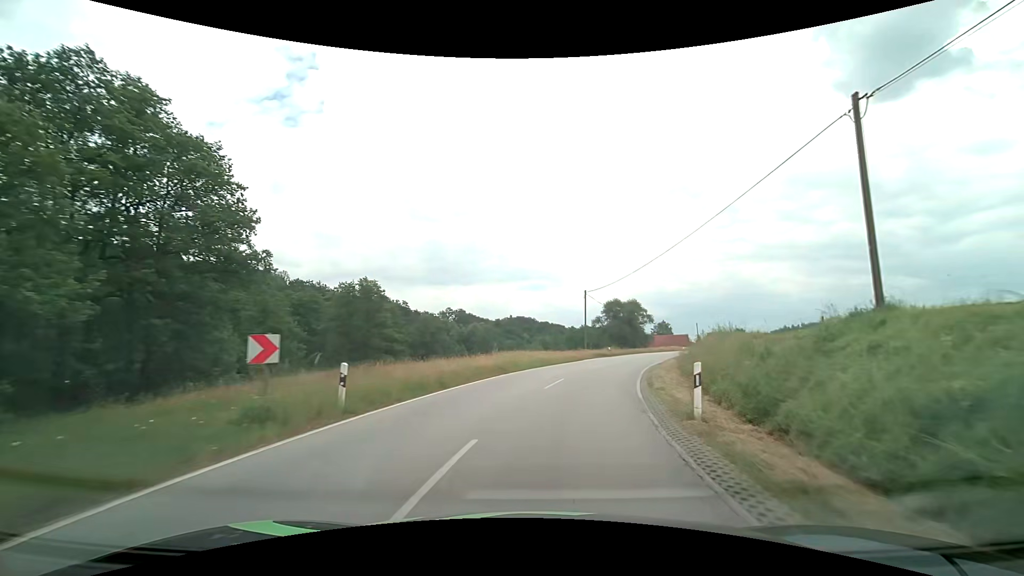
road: secondary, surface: asphalt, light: Day
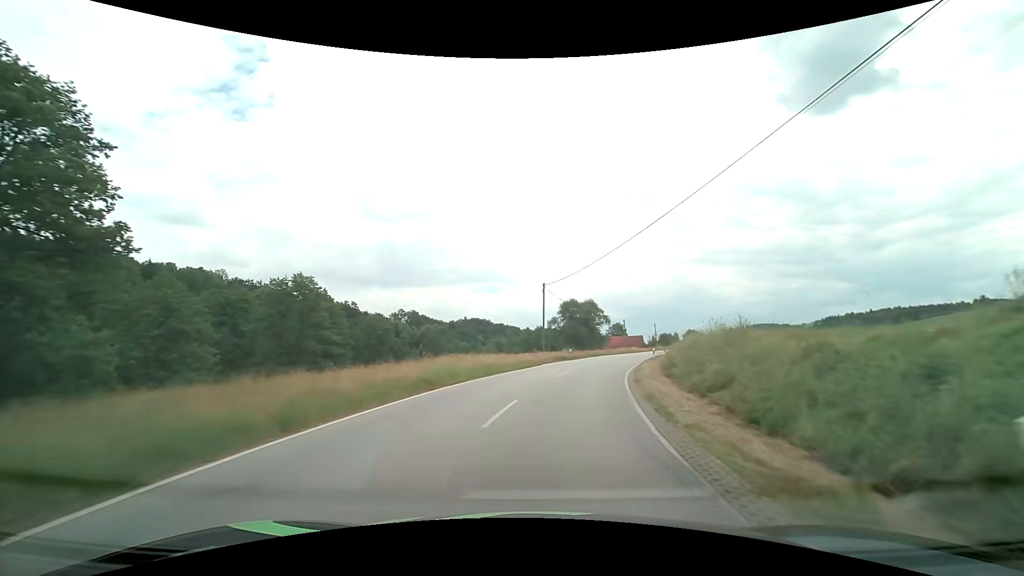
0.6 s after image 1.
(+0.3, +7.1) m; +5°
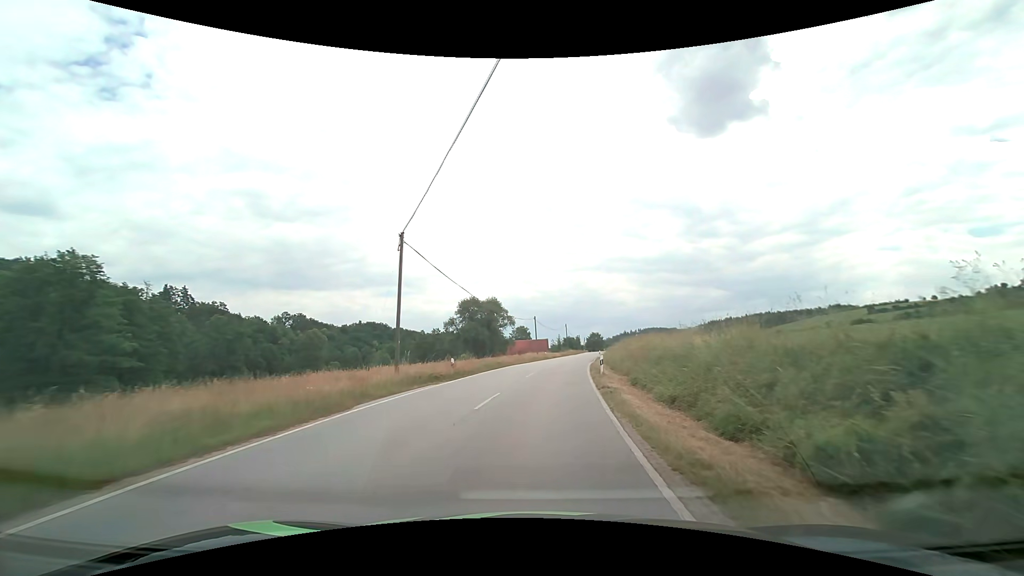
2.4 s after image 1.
(+2.3, +20.4) m; +11°
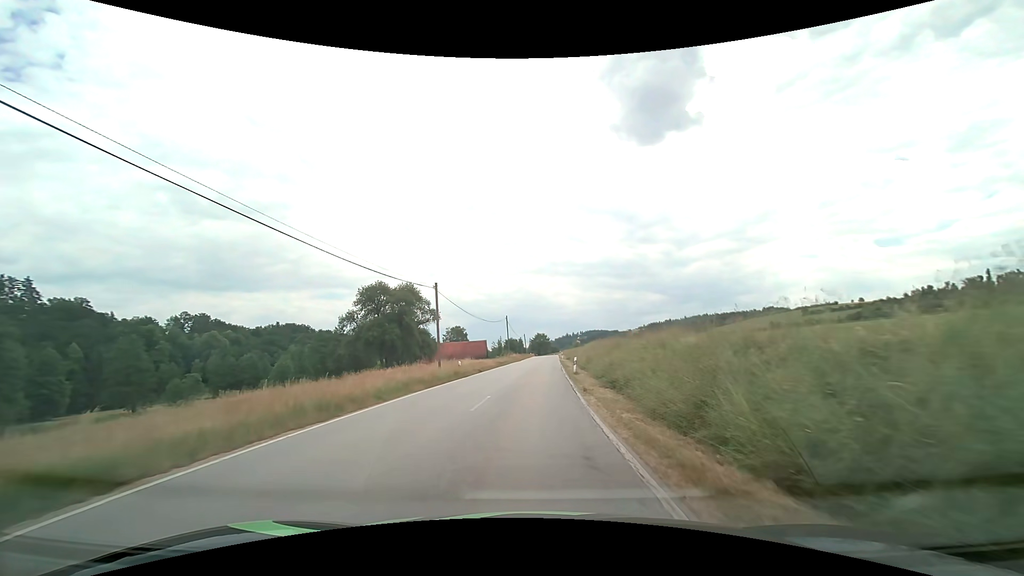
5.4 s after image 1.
(+2.7, +35.3) m; +7°
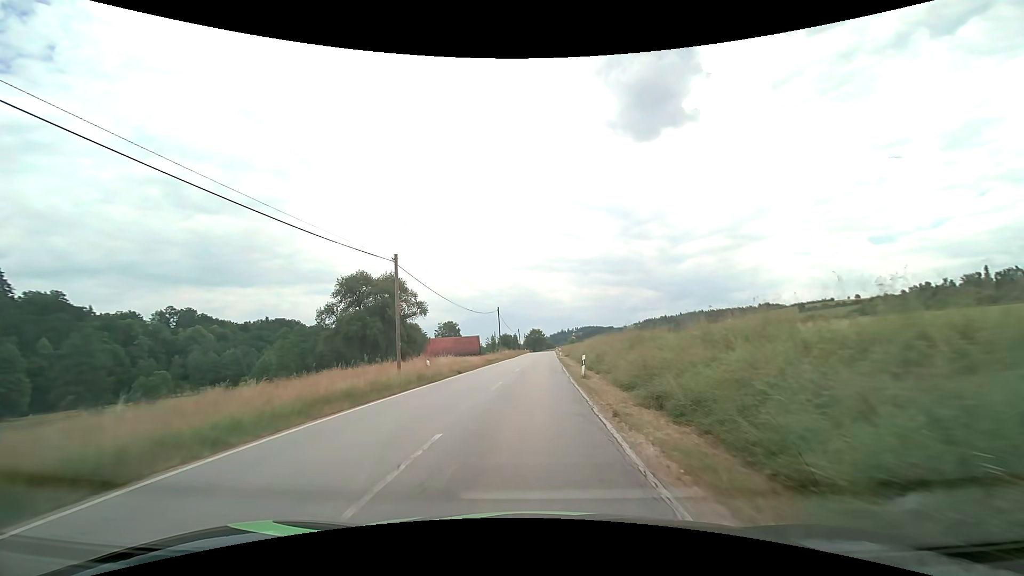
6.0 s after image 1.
(0.0, +7.8) m; +1°
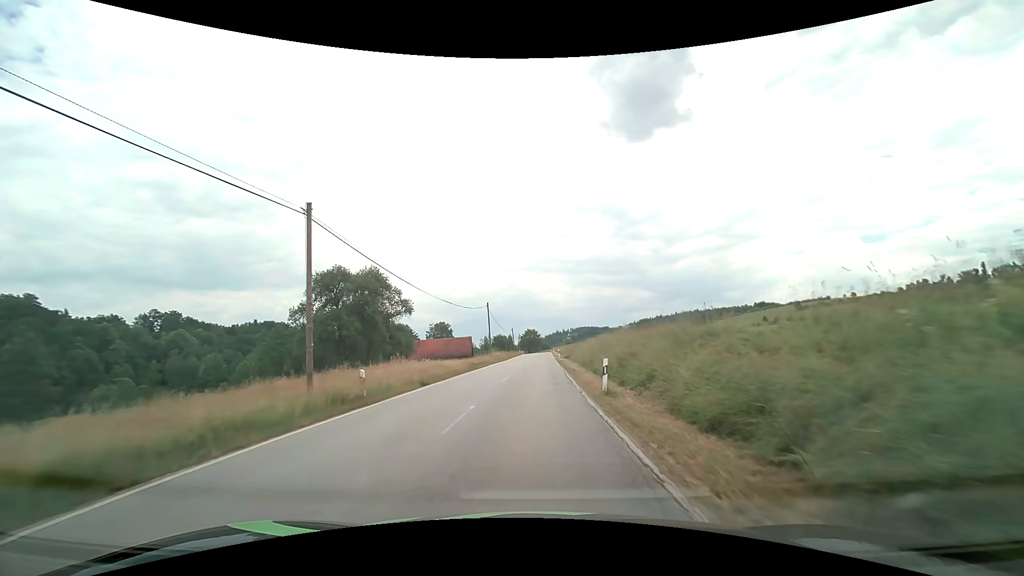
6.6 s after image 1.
(0.0, +8.0) m; +1°
